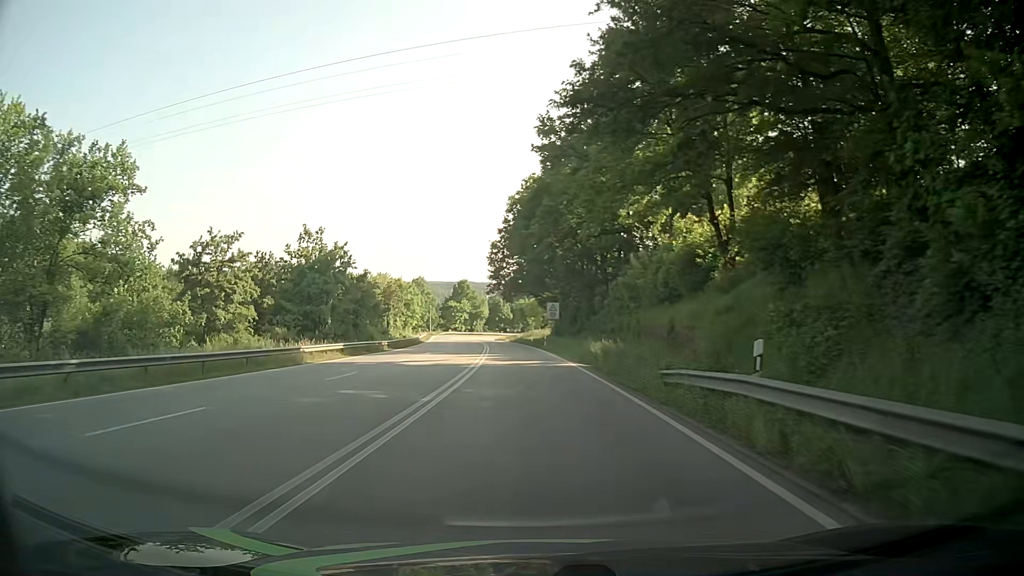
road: primary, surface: asphalt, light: Day
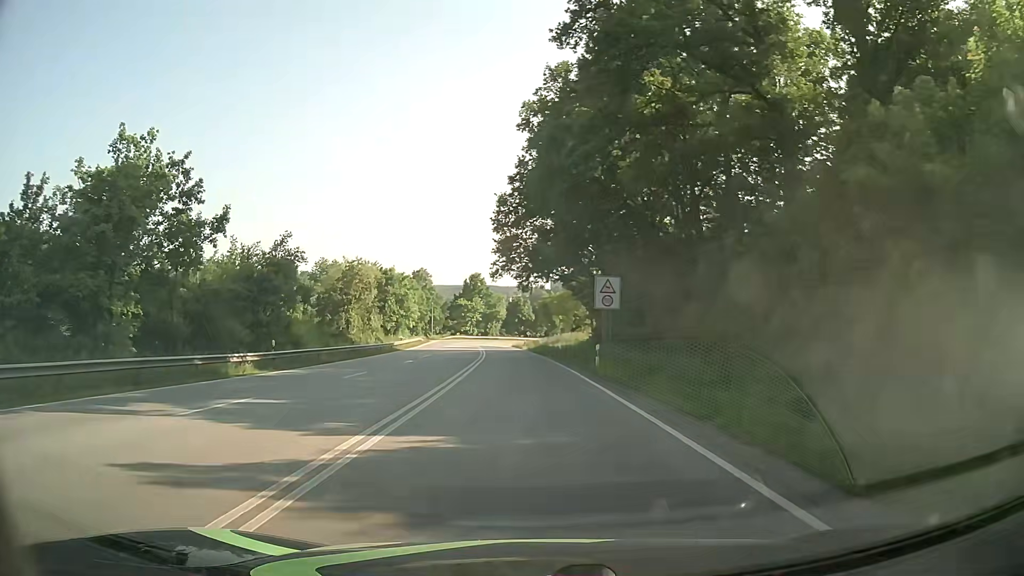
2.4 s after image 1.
(-0.6, +32.5) m; -1°
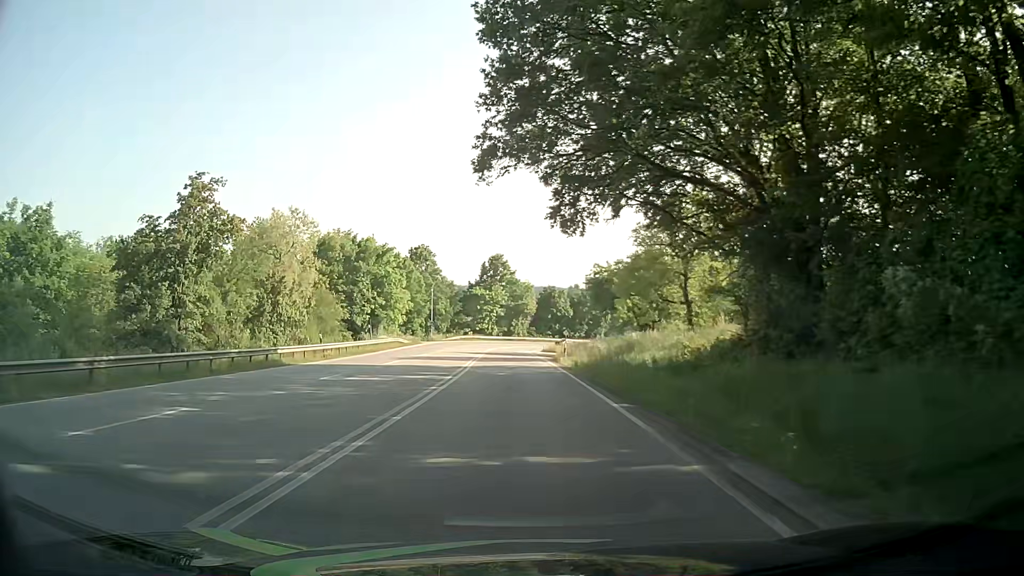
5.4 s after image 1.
(-1.5, +38.7) m; -4°
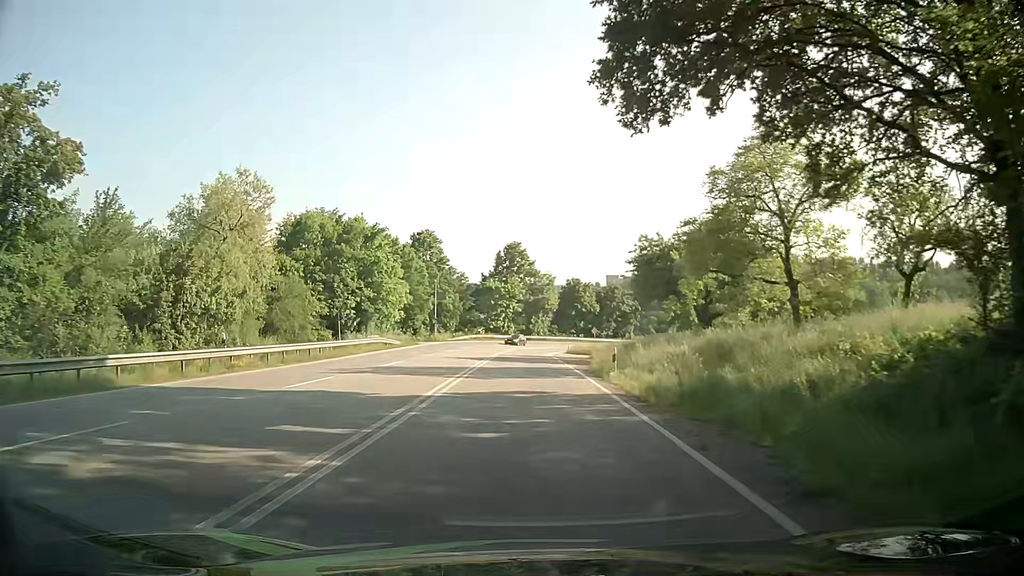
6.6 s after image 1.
(-0.2, +15.3) m; -2°
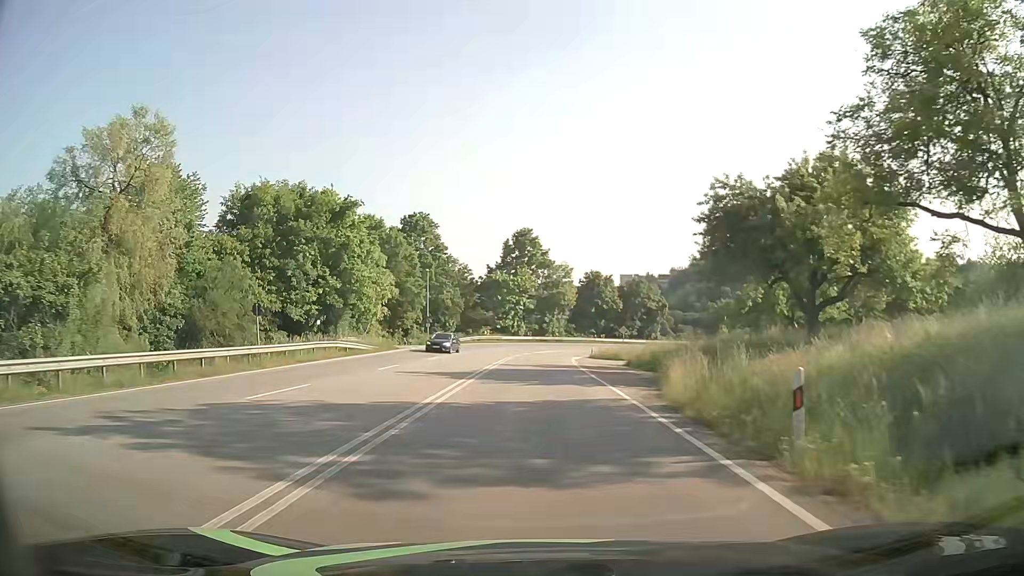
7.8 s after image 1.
(-0.1, +15.3) m; -1°
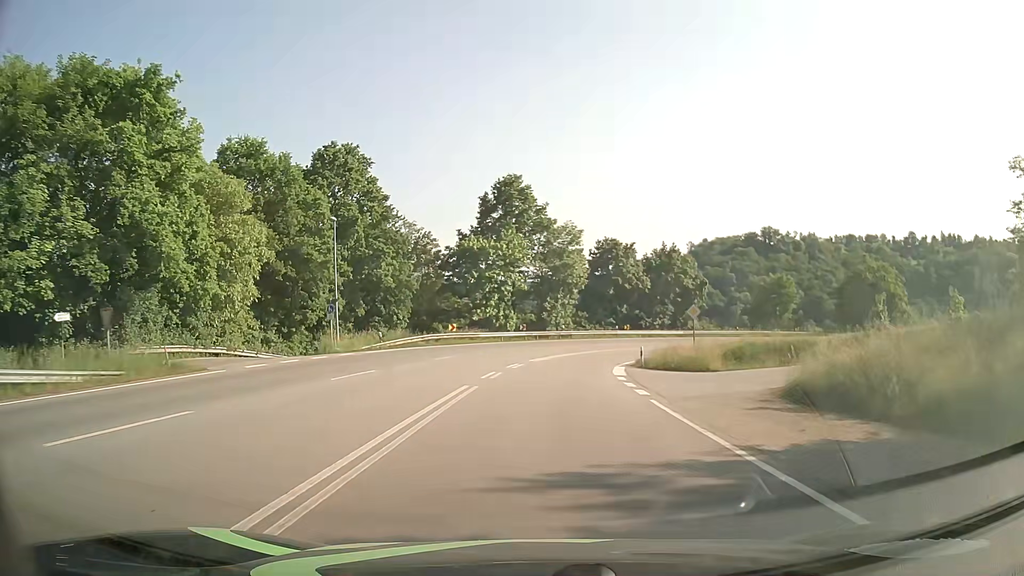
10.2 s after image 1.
(0.0, +30.7) m; 0°
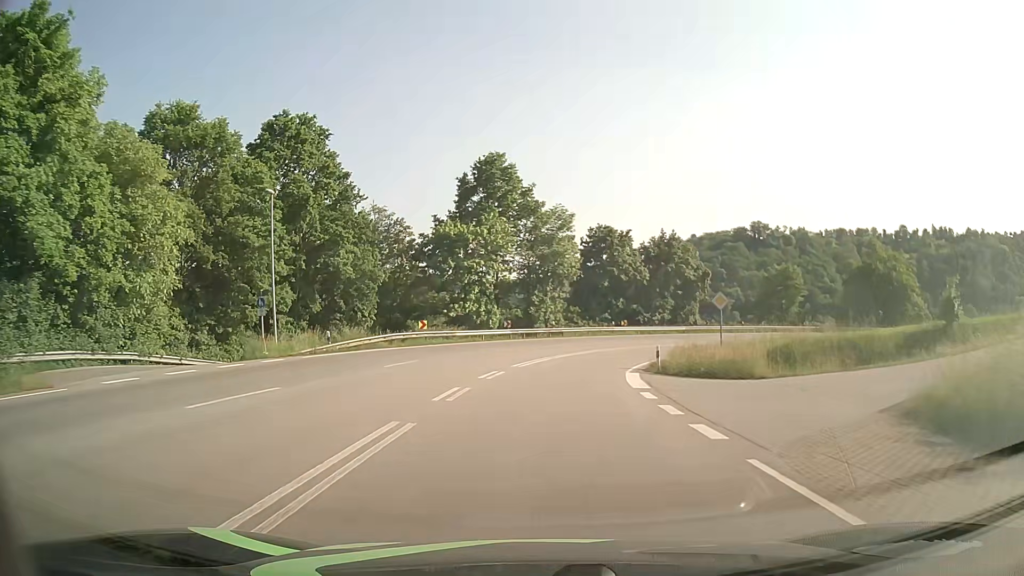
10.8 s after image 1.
(+0.1, +7.7) m; +1°
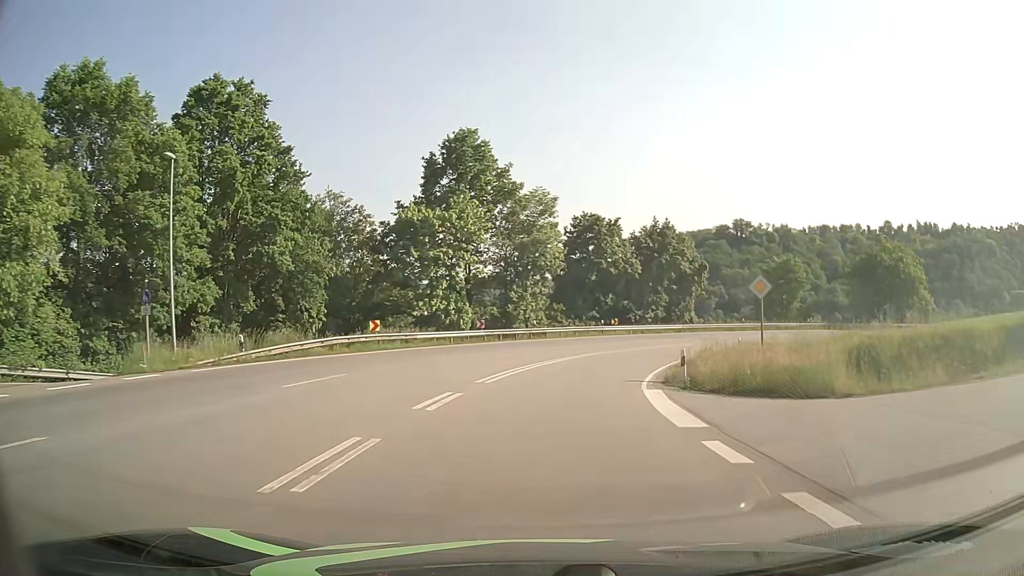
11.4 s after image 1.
(+0.1, +7.7) m; +2°
(0, +10) (+1, +20) (+4, +30) (+7, +39) (+12, +48) (+19, +55) (+26, +62) (+35, +67) (+45, +70) (+54, +71) m
